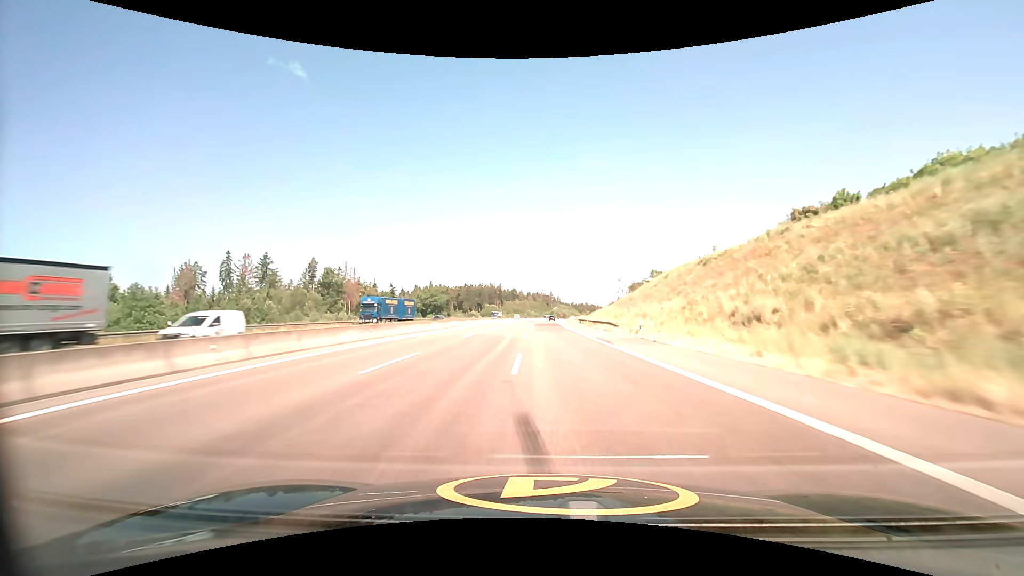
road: motorway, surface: asphalt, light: Day
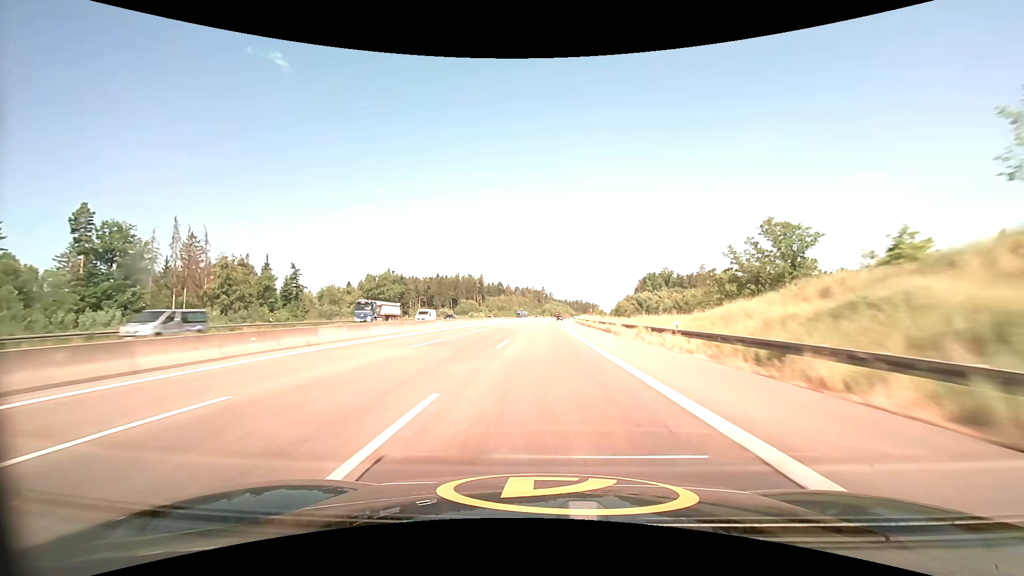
(+0.5, +80.3) m; +1°
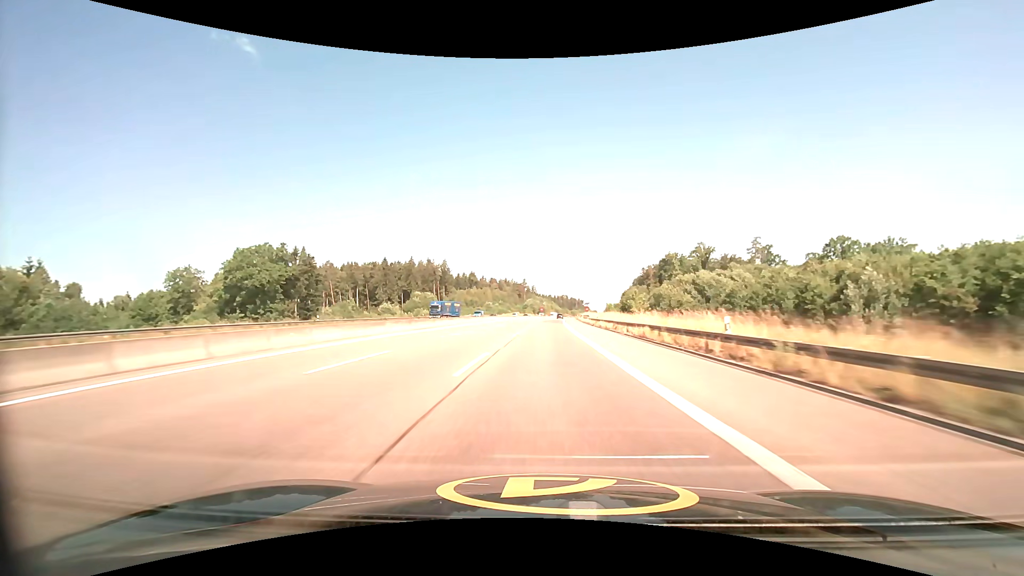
(+1.2, +80.8) m; +2°
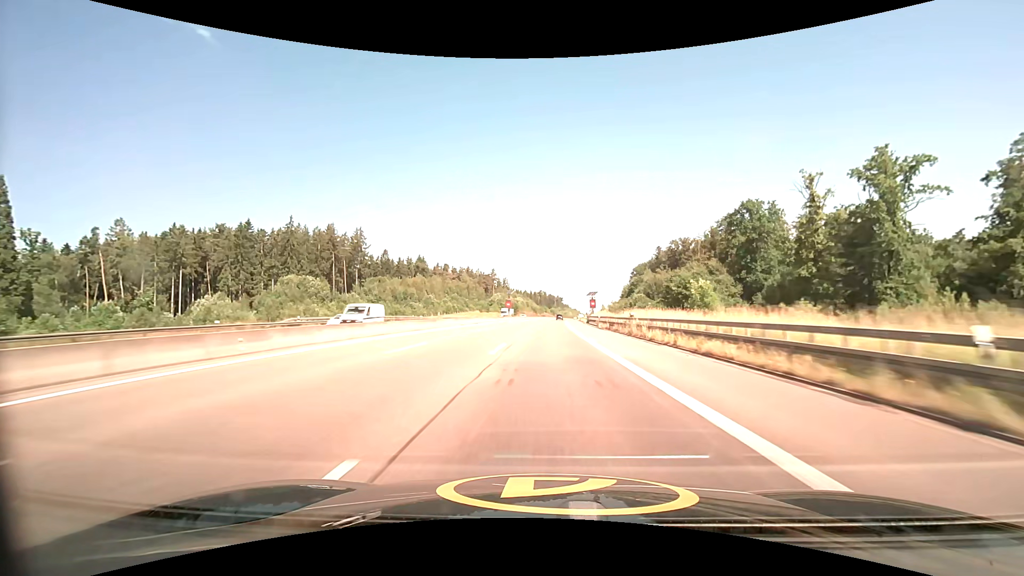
(+2.2, +101.5) m; +3°
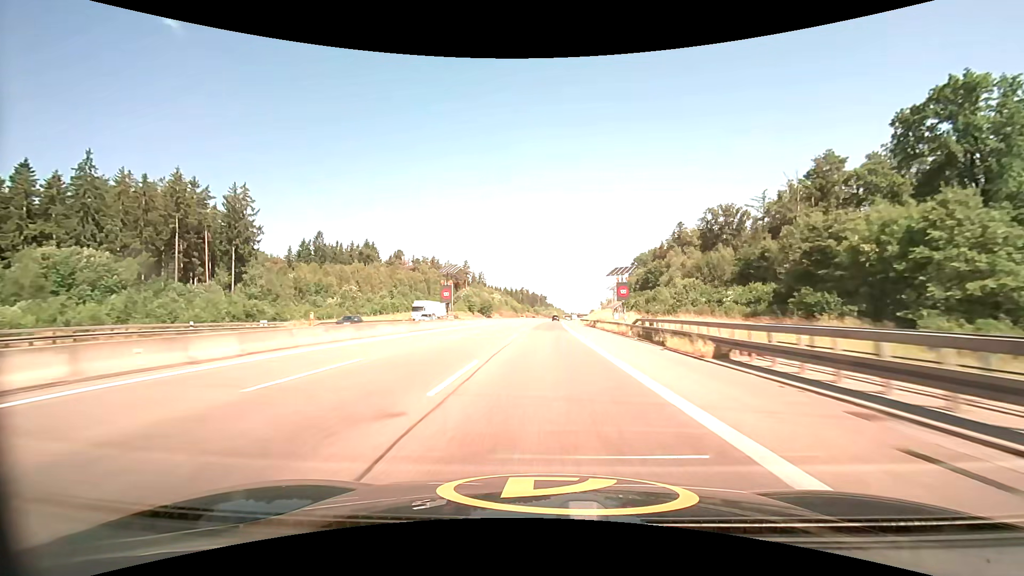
(+1.2, +61.2) m; +2°
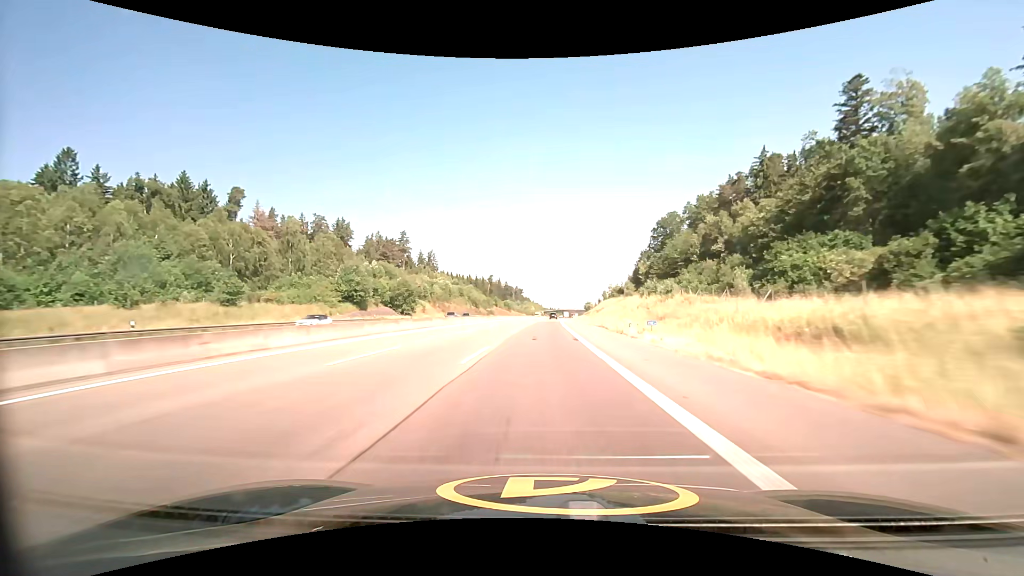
(+2.5, +102.7) m; +3°
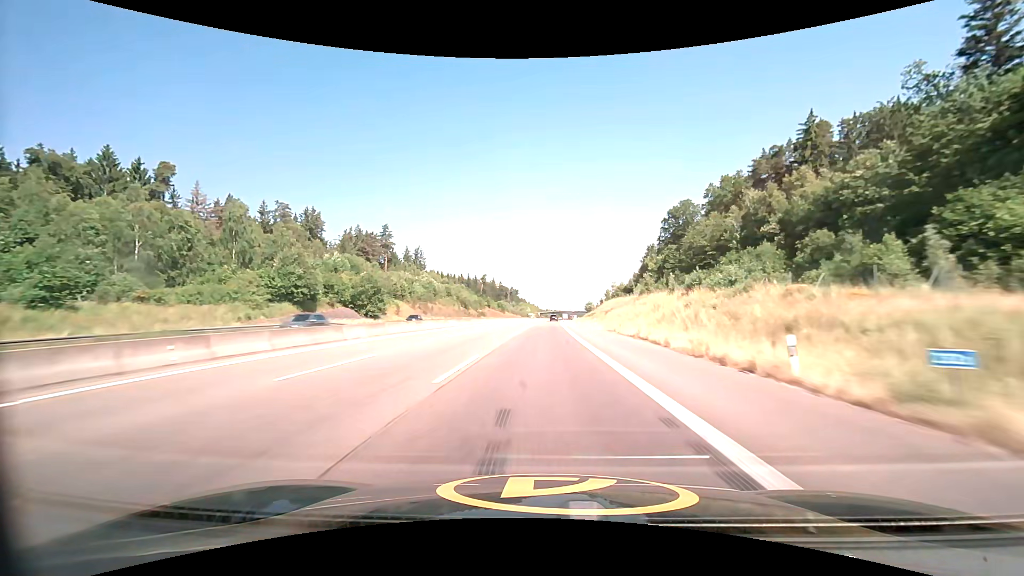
(+0.1, +20.6) m; 0°
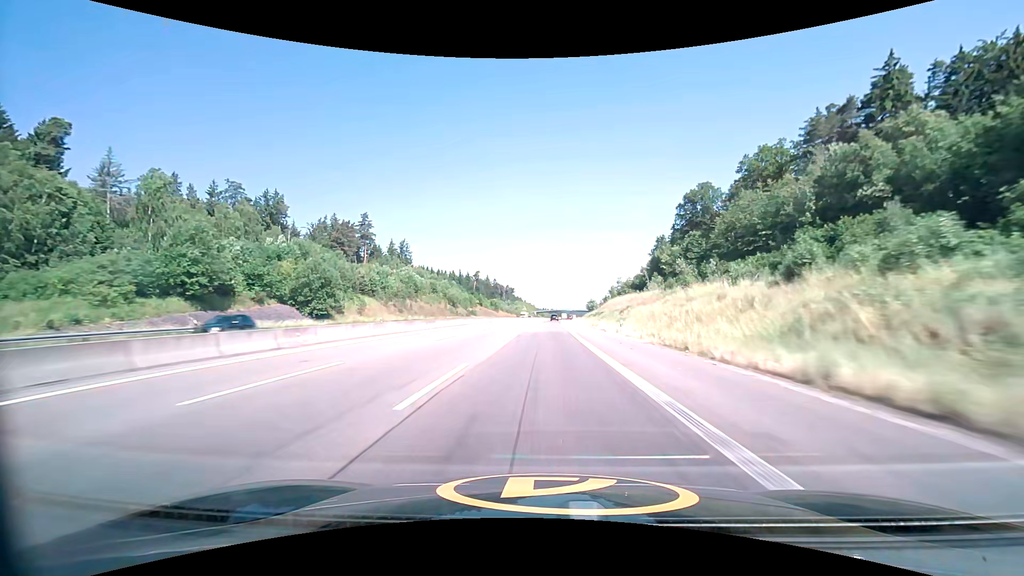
(+0.1, +20.7) m; +1°
(0, +10) (0, +20) (0, +30) (0, +40) (0, +50) (+1, +60) (+1, +70) (+1, +80) (+1, +90) (+2, +100) m
